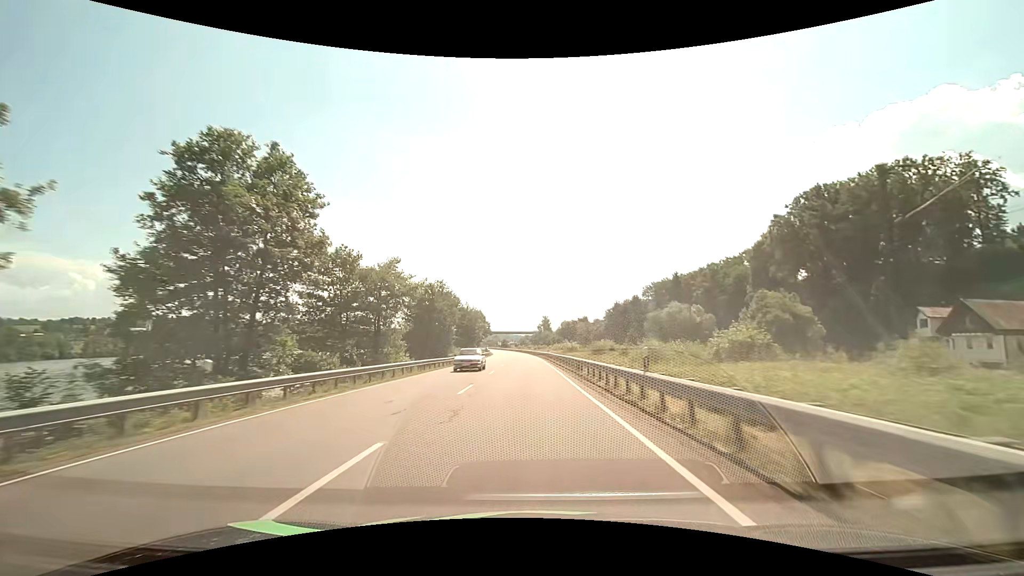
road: primary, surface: asphalt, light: Day
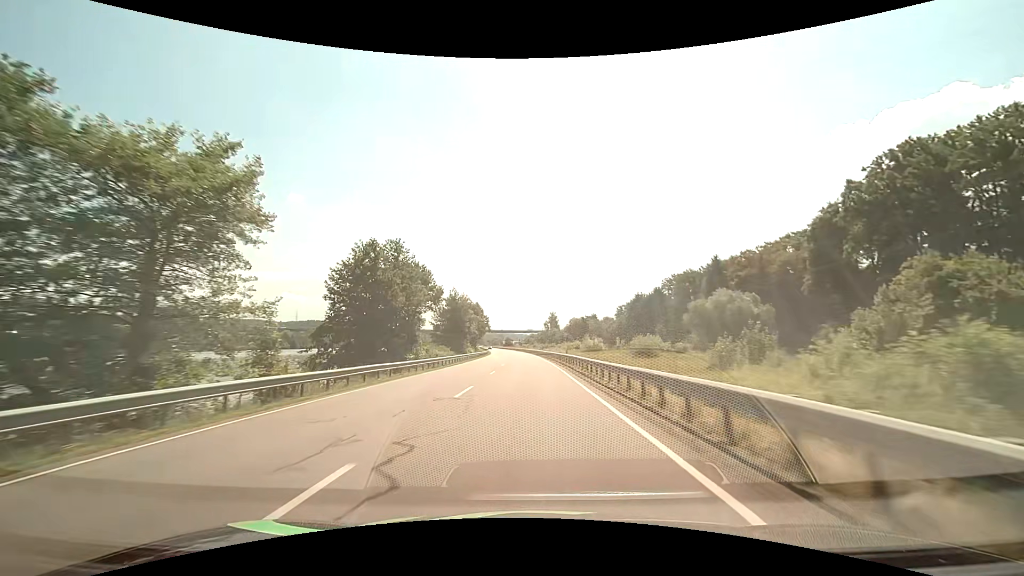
(-0.1, +25.4) m; -1°
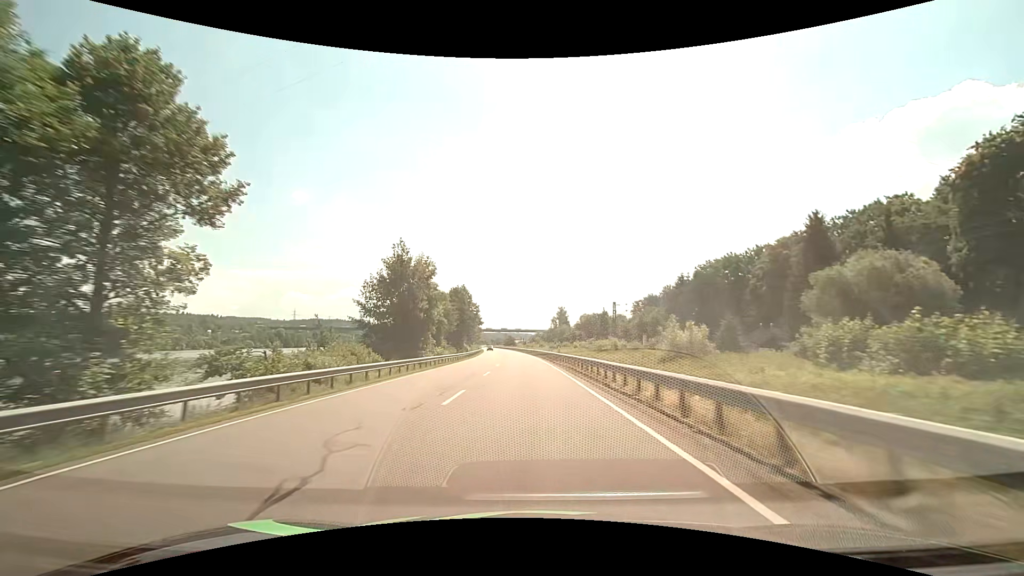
(-0.3, +37.6) m; -1°
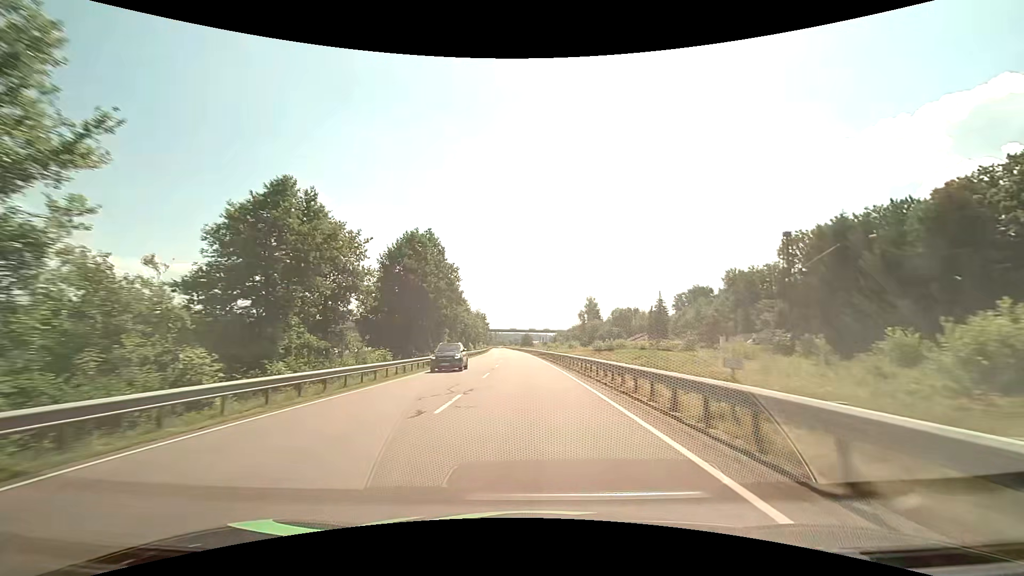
(-0.9, +49.3) m; -2°
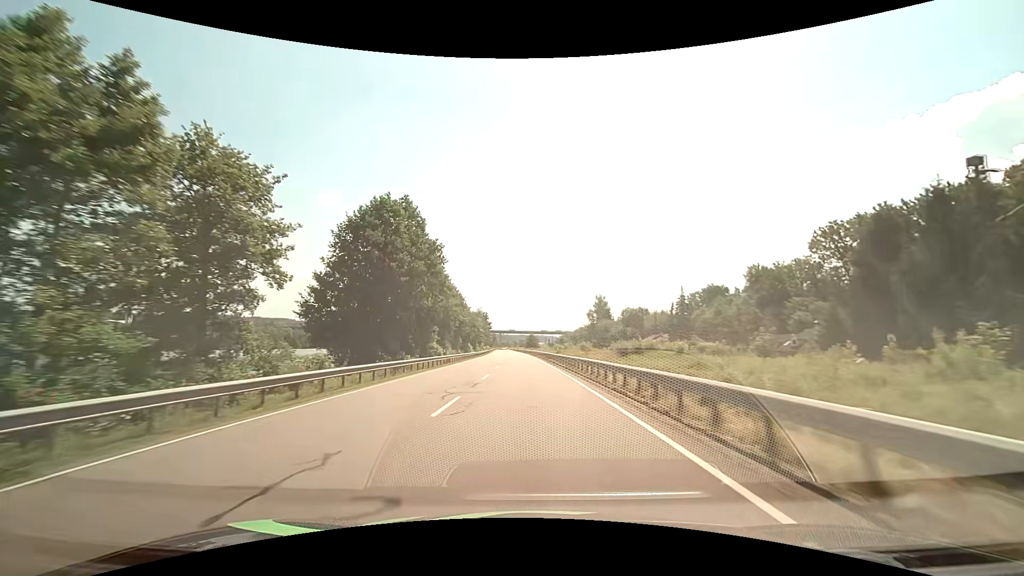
(0.0, +12.4) m; -1°
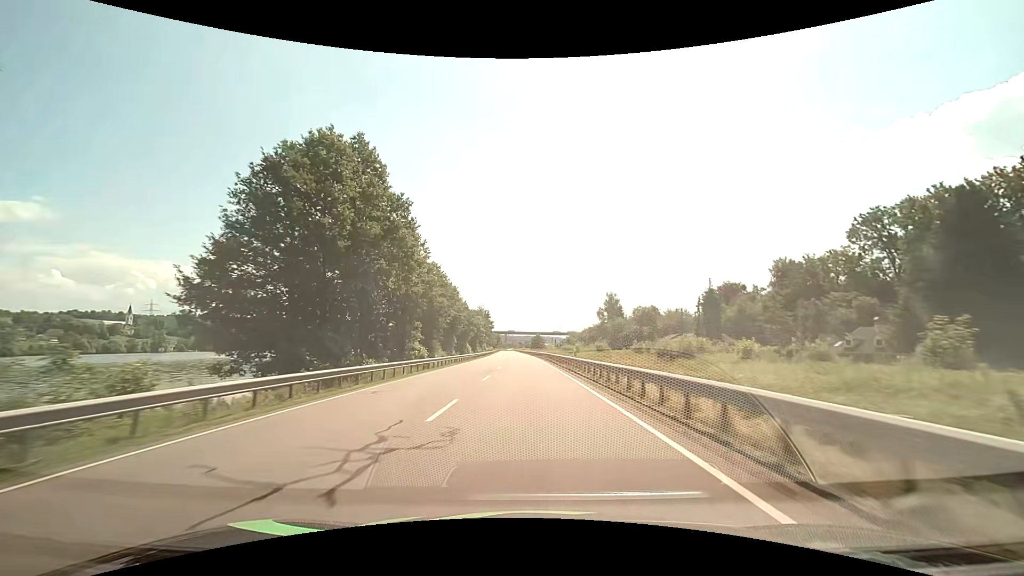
(-0.1, +12.6) m; -1°
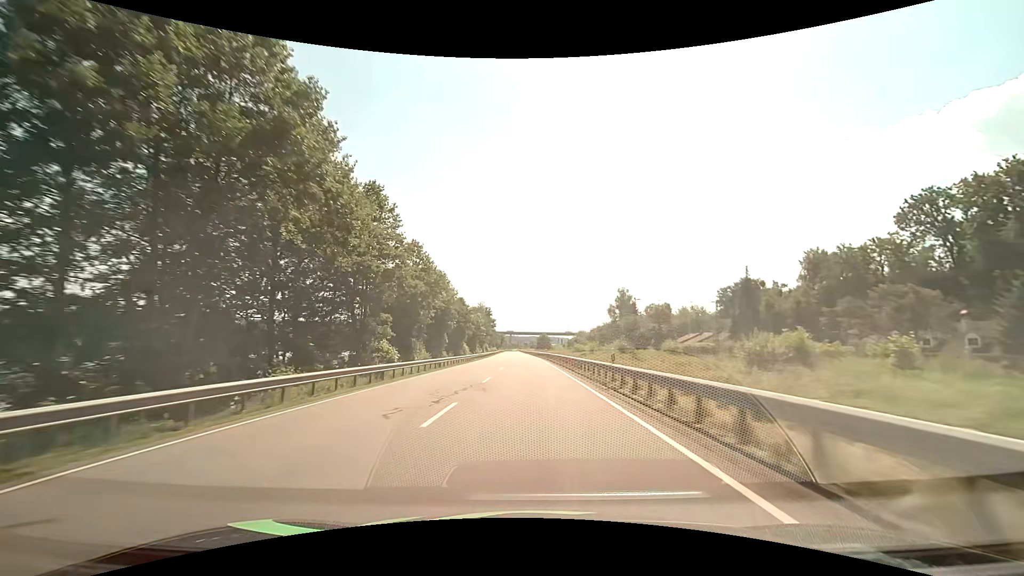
(-0.1, +12.7) m; -1°
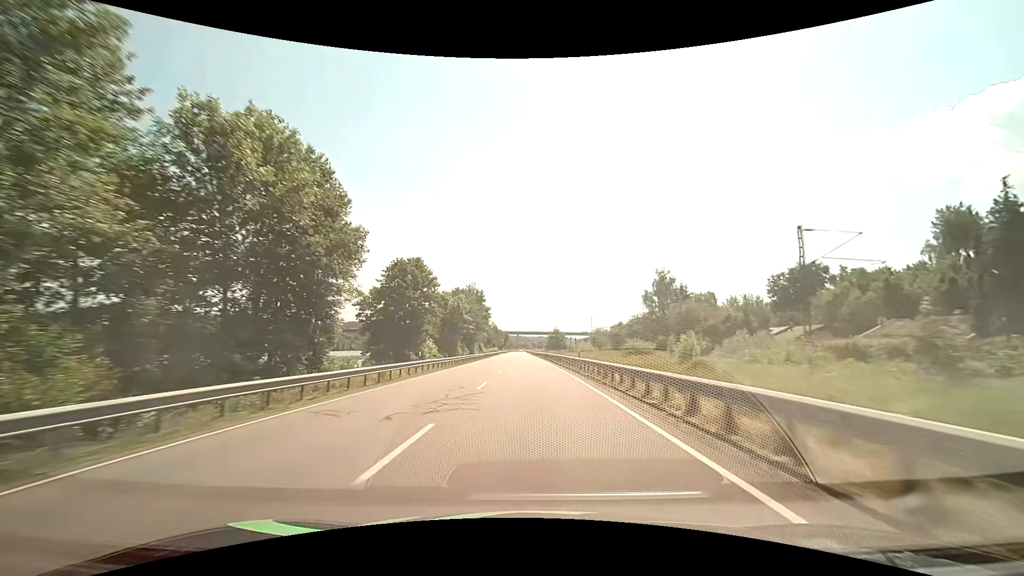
(-0.4, +39.5) m; -1°
(0, +10) (0, +20) (0, +30) (0, +40) (-1, +50) (-1, +60) (-1, +70) (-1, +80) (-2, +90) (-2, +100) m
